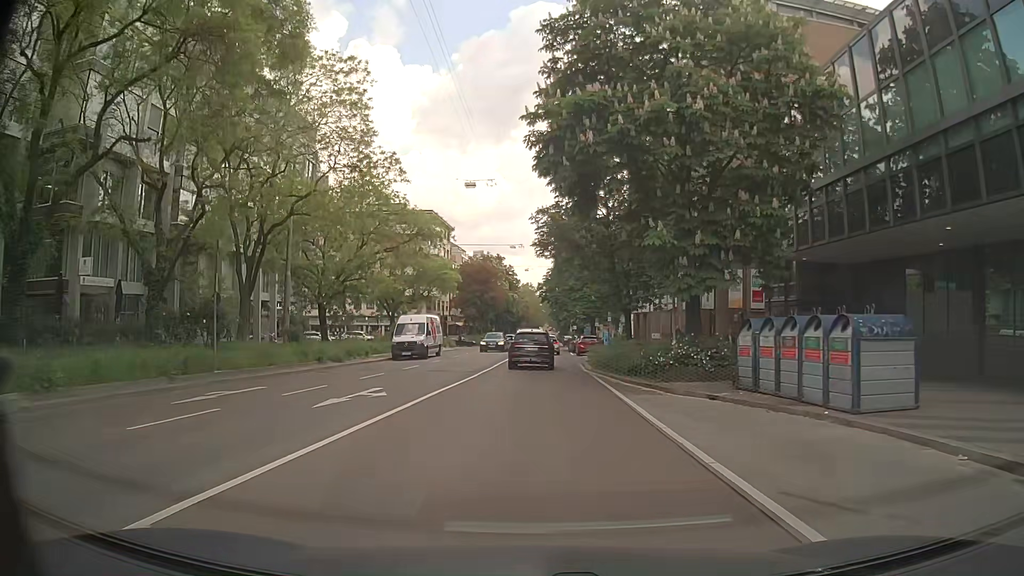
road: secondary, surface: asphalt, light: Day
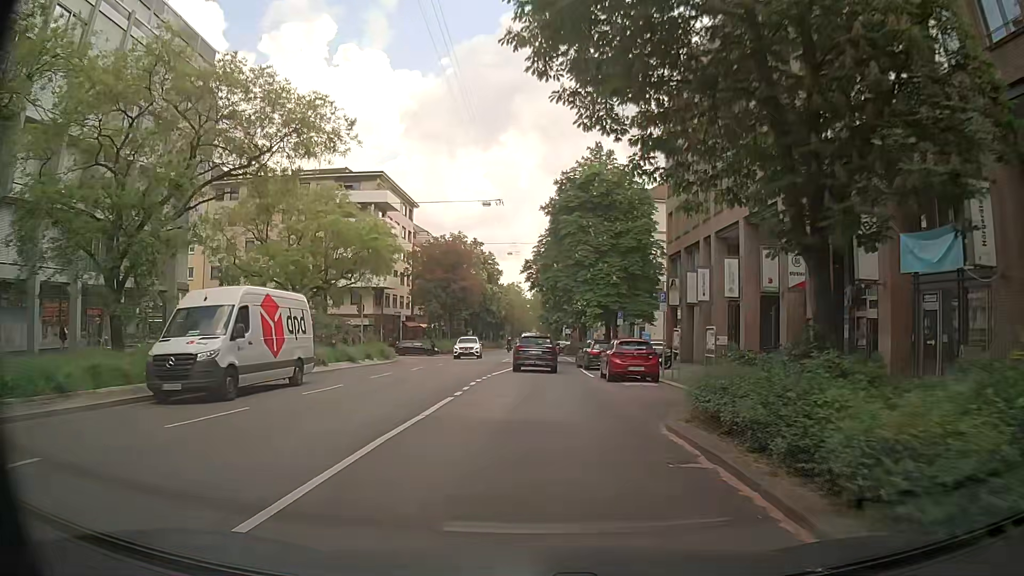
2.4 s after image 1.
(0.0, +24.2) m; +1°
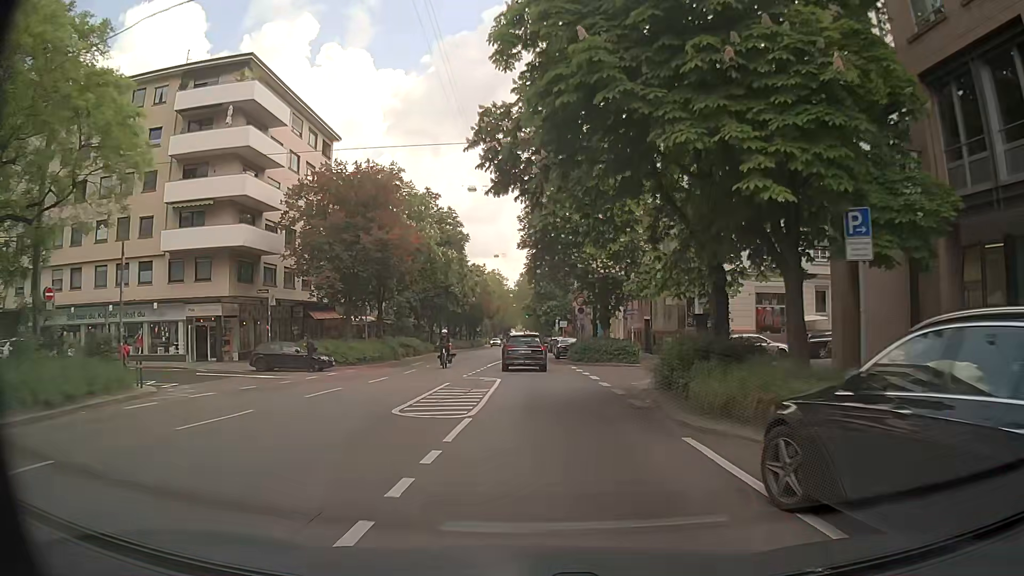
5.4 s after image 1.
(+0.2, +30.5) m; 0°
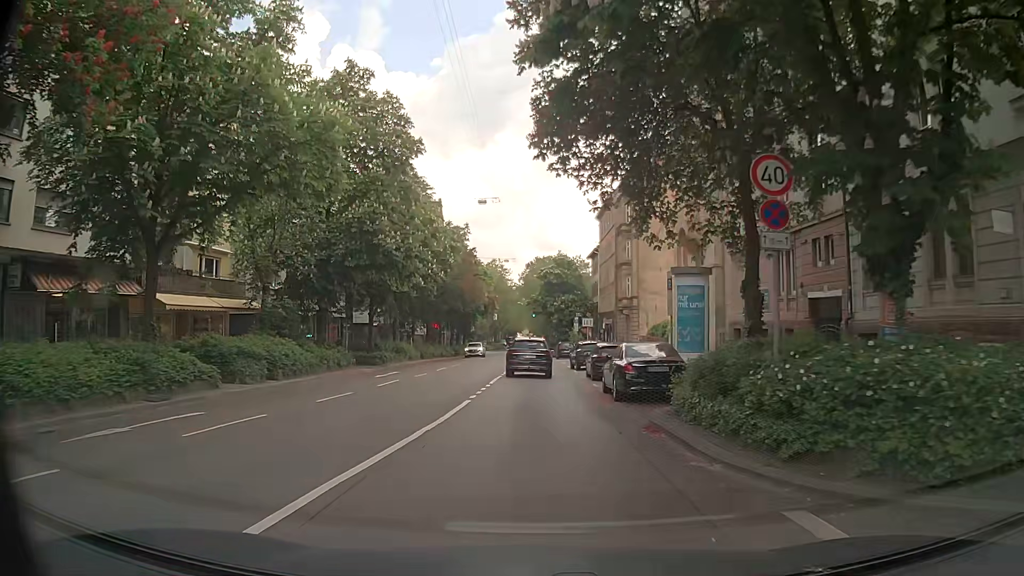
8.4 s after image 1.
(-0.2, +31.0) m; 0°
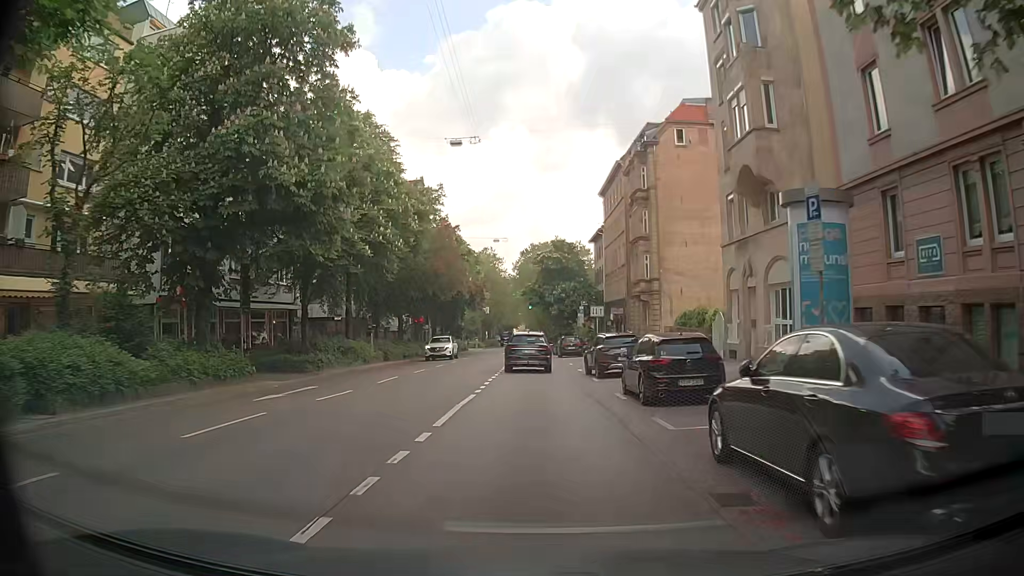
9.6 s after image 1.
(0.0, +12.4) m; +1°
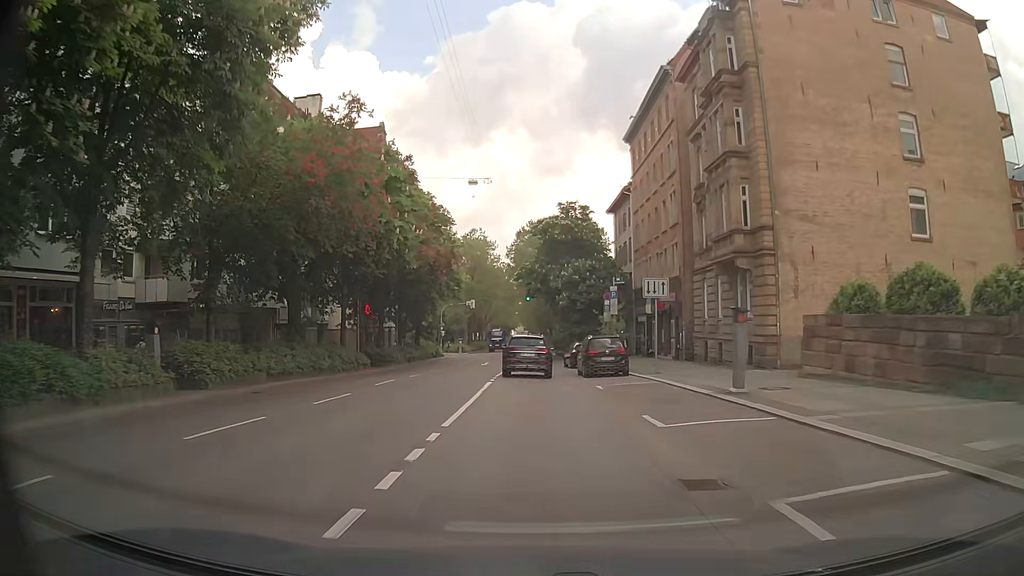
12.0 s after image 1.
(+0.3, +24.8) m; -1°
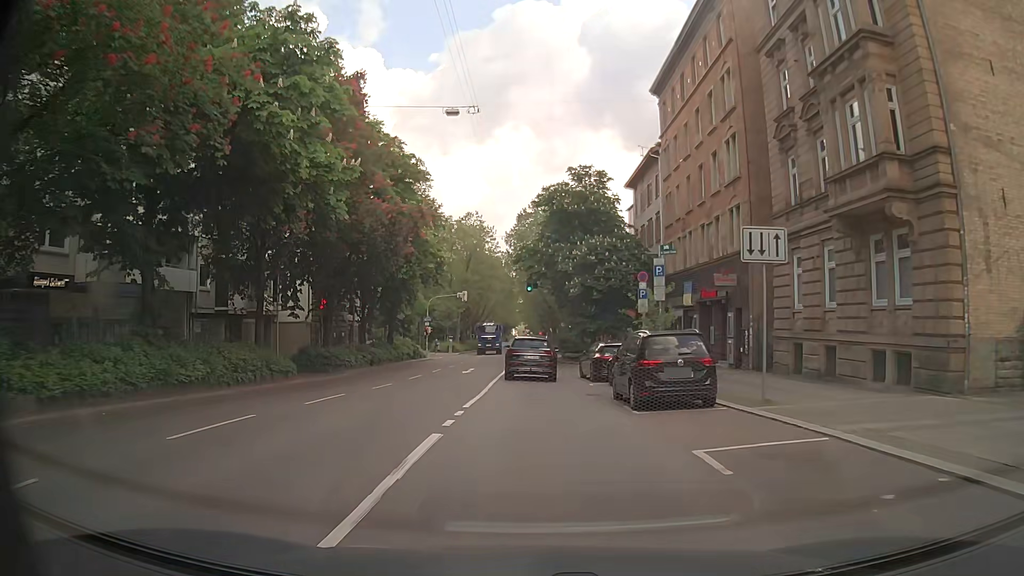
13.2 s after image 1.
(0.0, +12.4) m; 0°
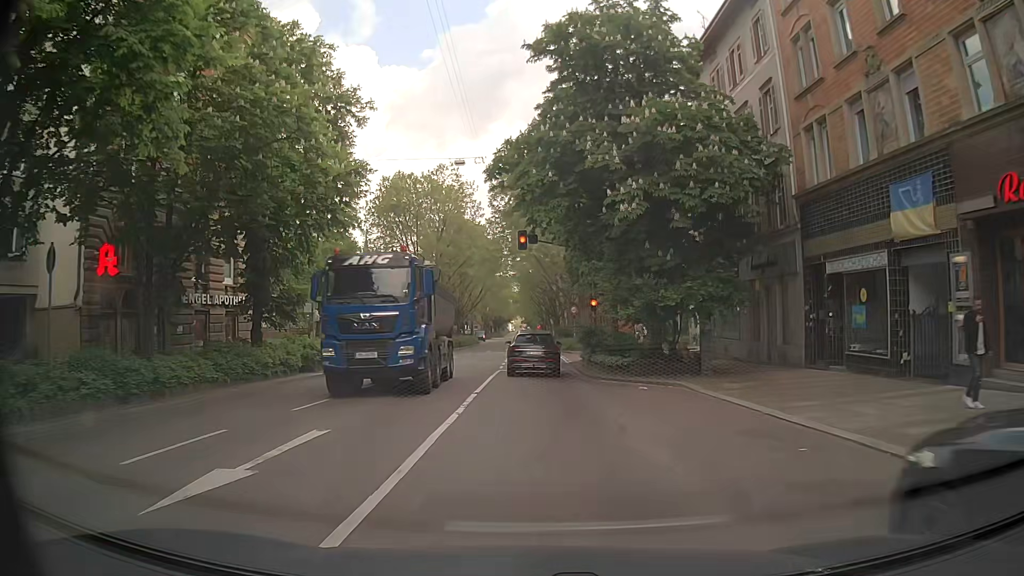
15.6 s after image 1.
(+0.4, +24.7) m; +1°
